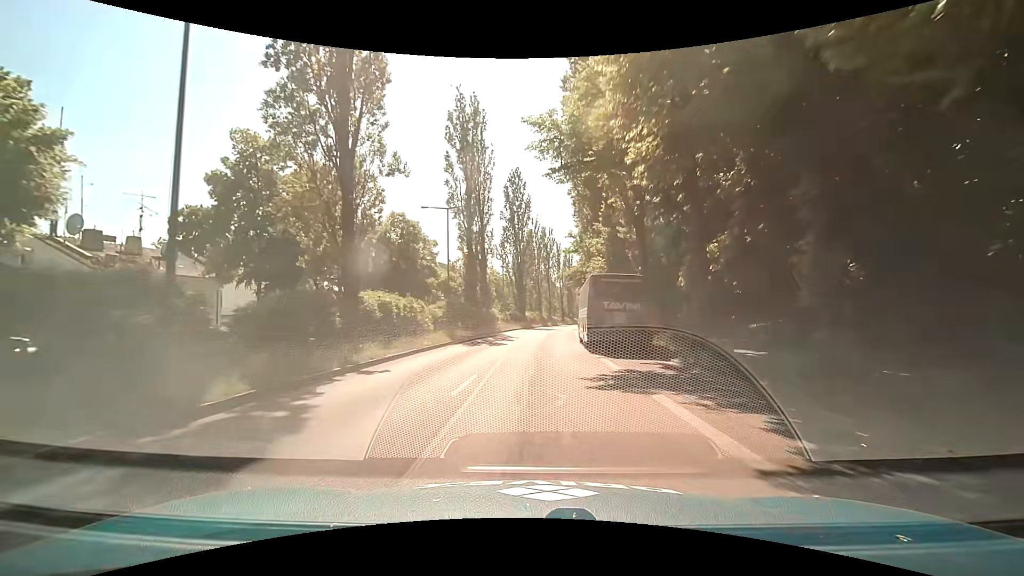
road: secondary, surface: asphalt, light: Day
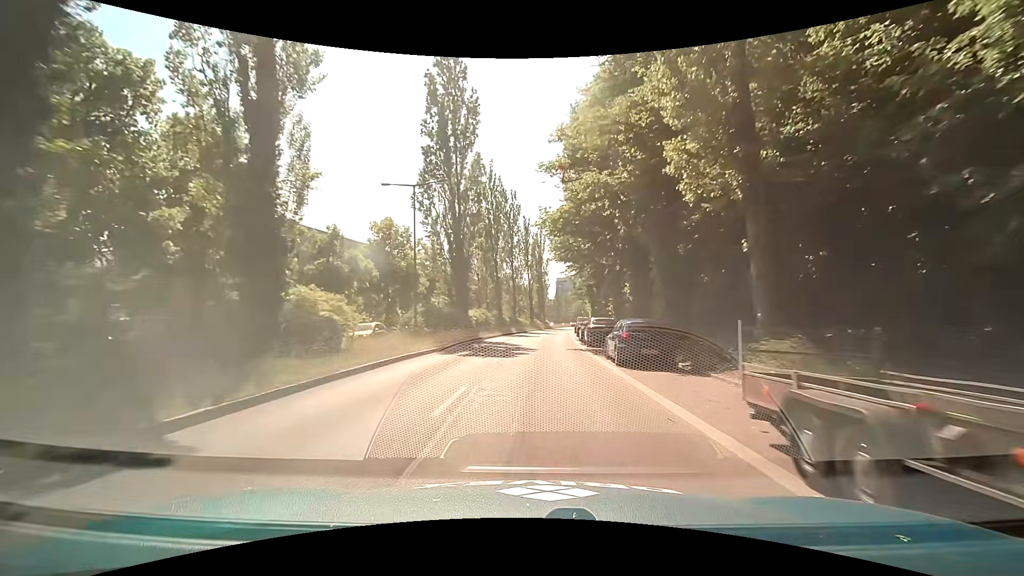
(+1.8, +37.8) m; +4°
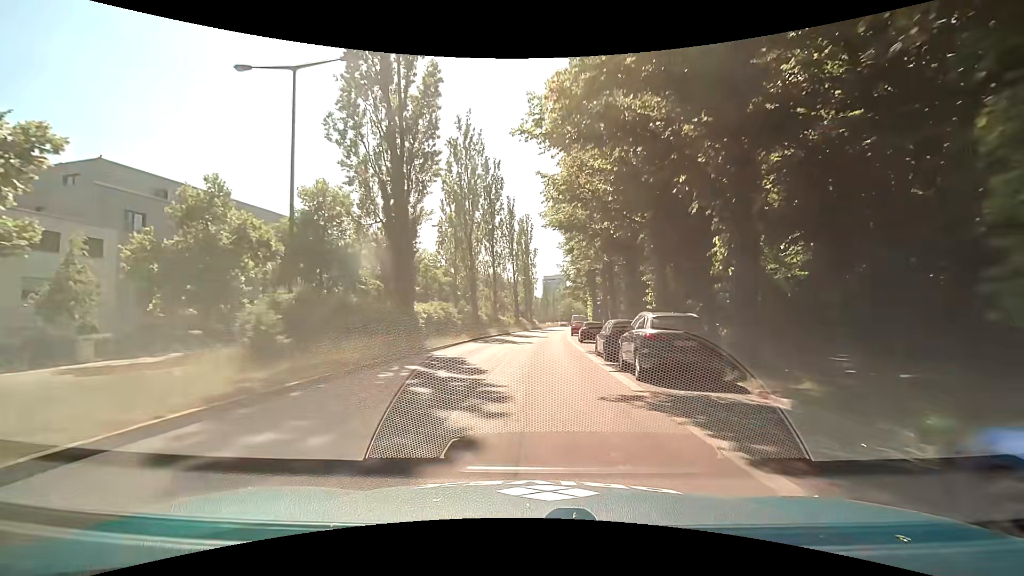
(+0.3, +15.4) m; +1°
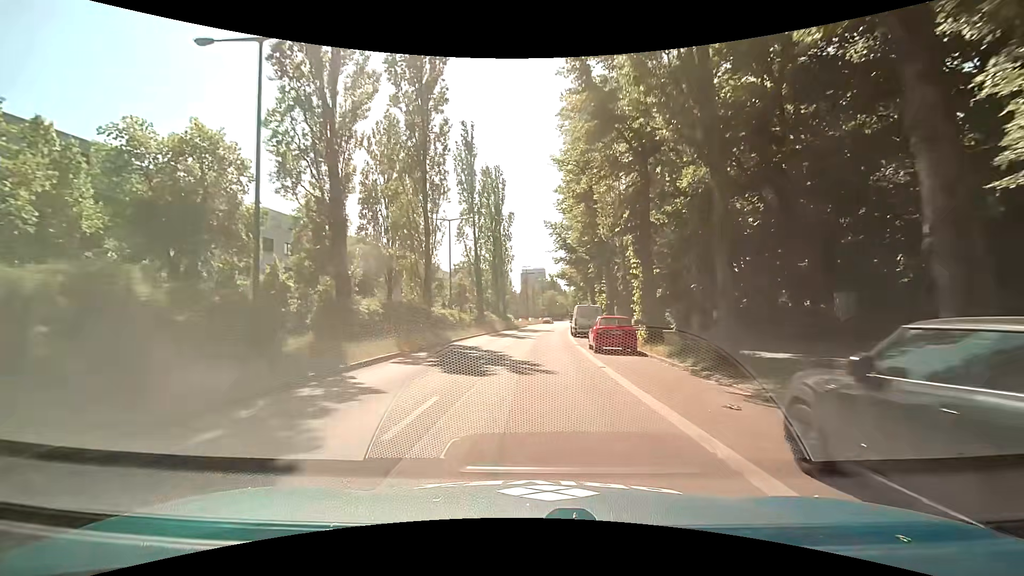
(+0.9, +31.2) m; +4°
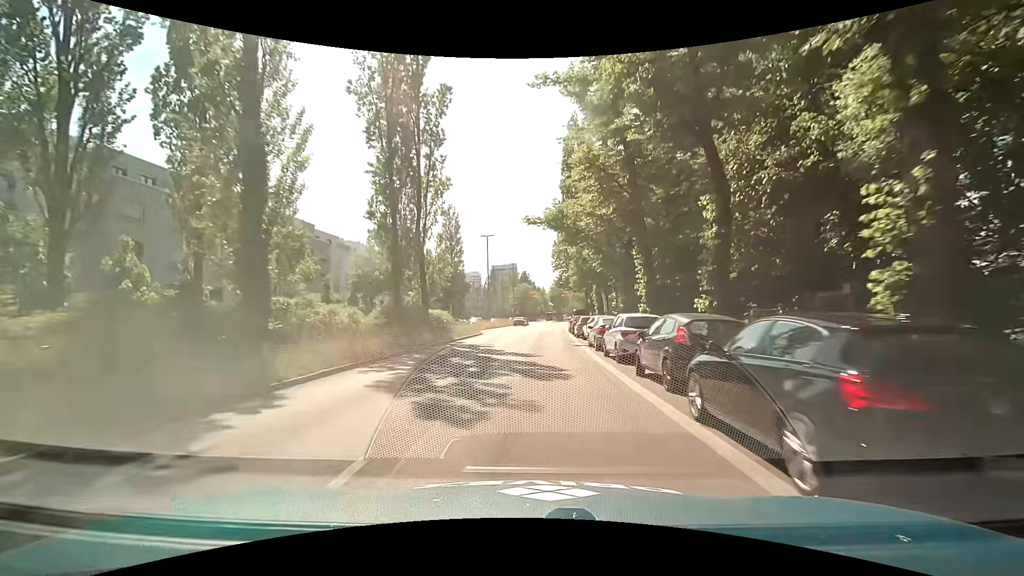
(+0.7, +39.9) m; +4°
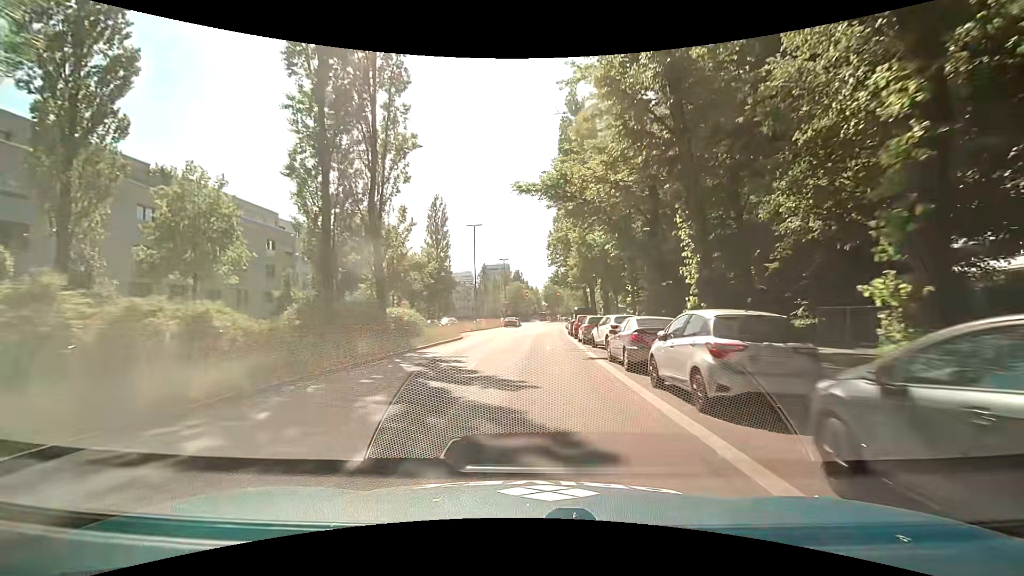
(-0.1, +7.9) m; 0°
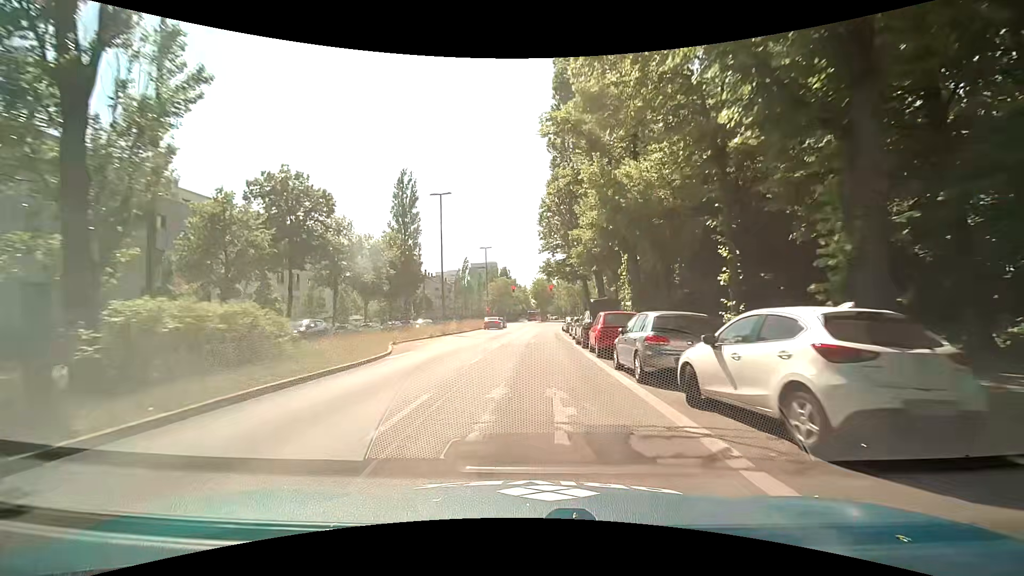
(+0.2, +15.1) m; +1°
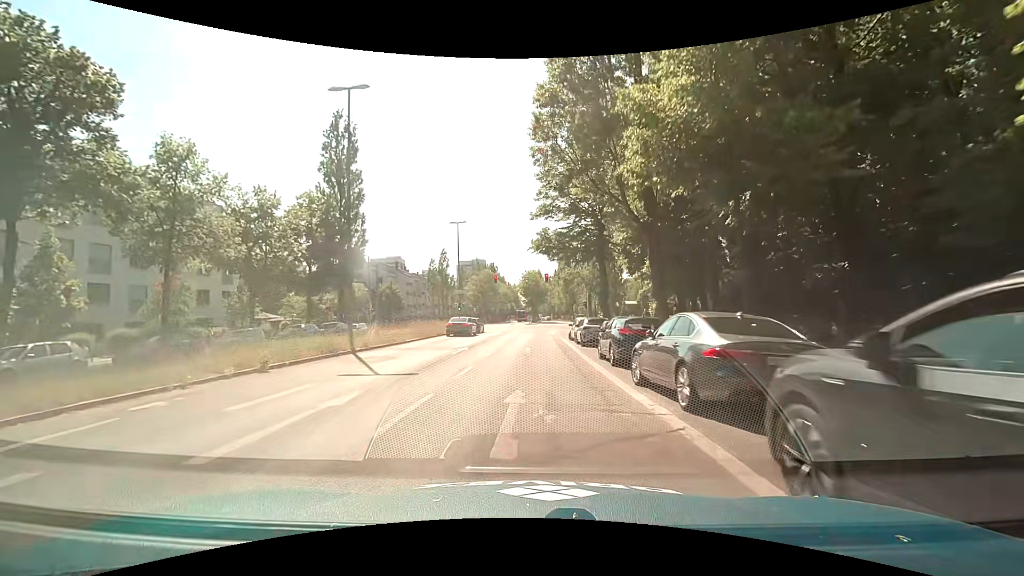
(+0.2, +20.5) m; +2°
